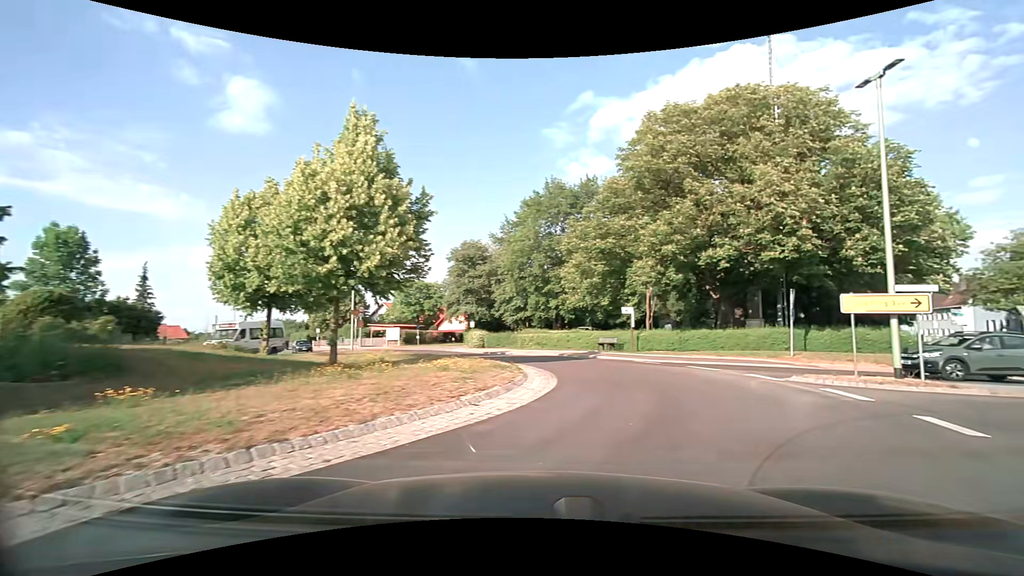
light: Day
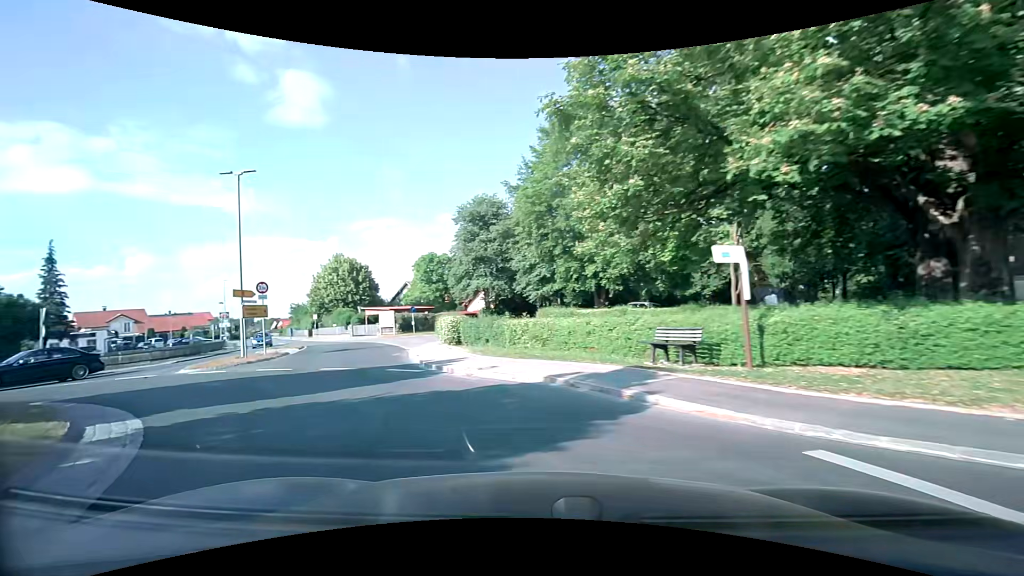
(+3.0, +16.6) m; -4°
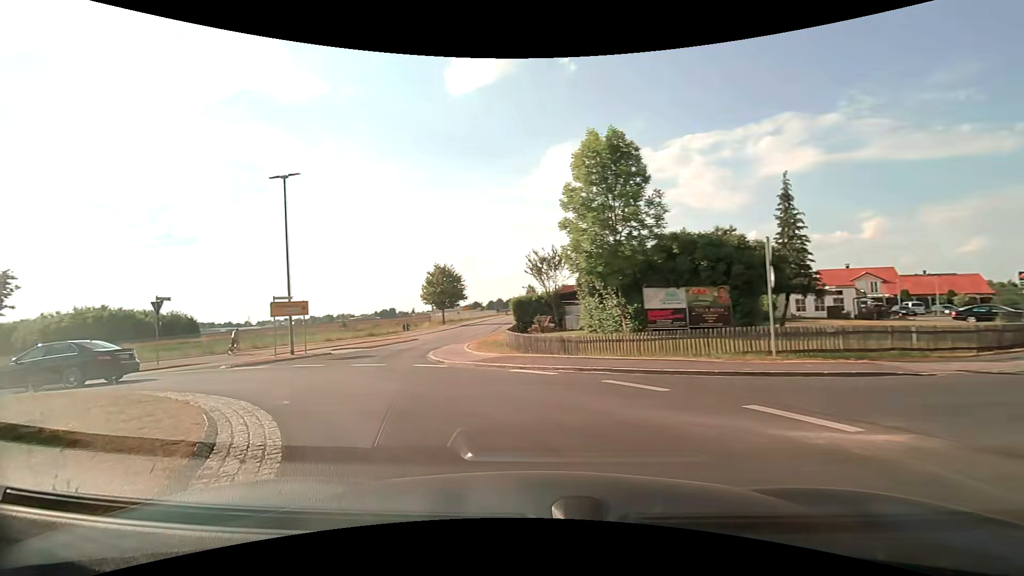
(-10.7, +13.7) m; -73°
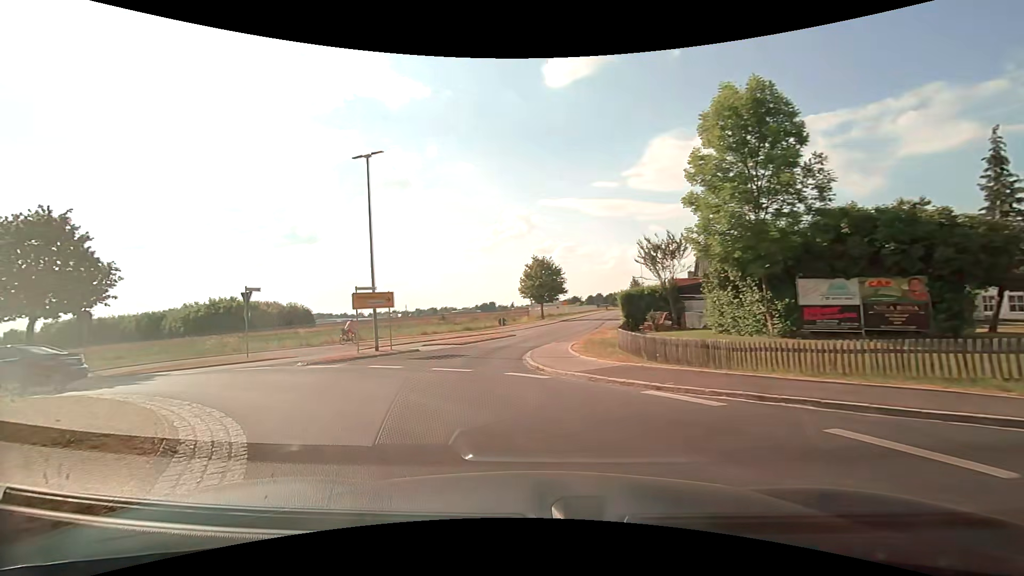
(-0.4, +3.8) m; -11°
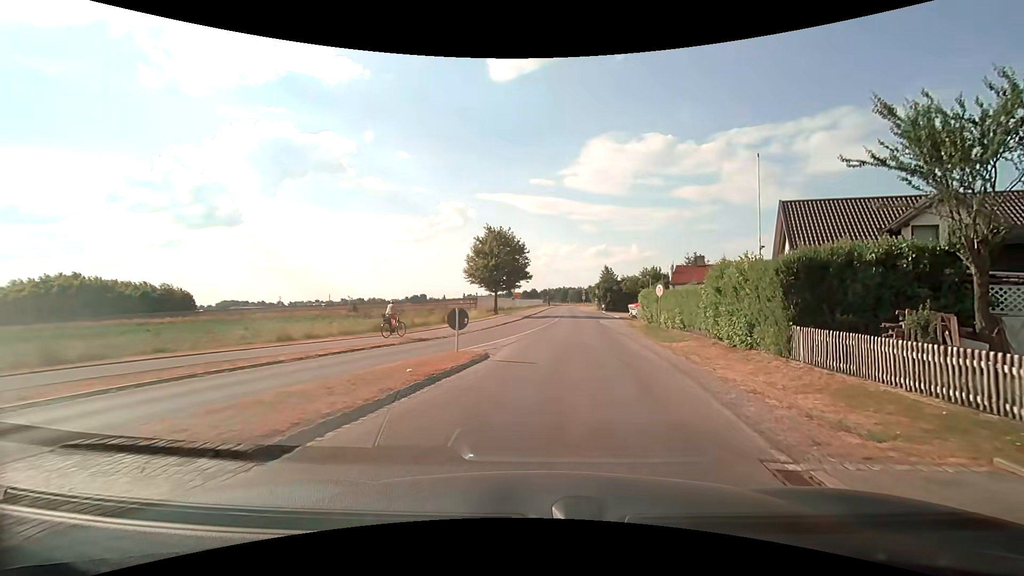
(-2.9, +21.8) m; +6°
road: unclassified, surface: asphalt
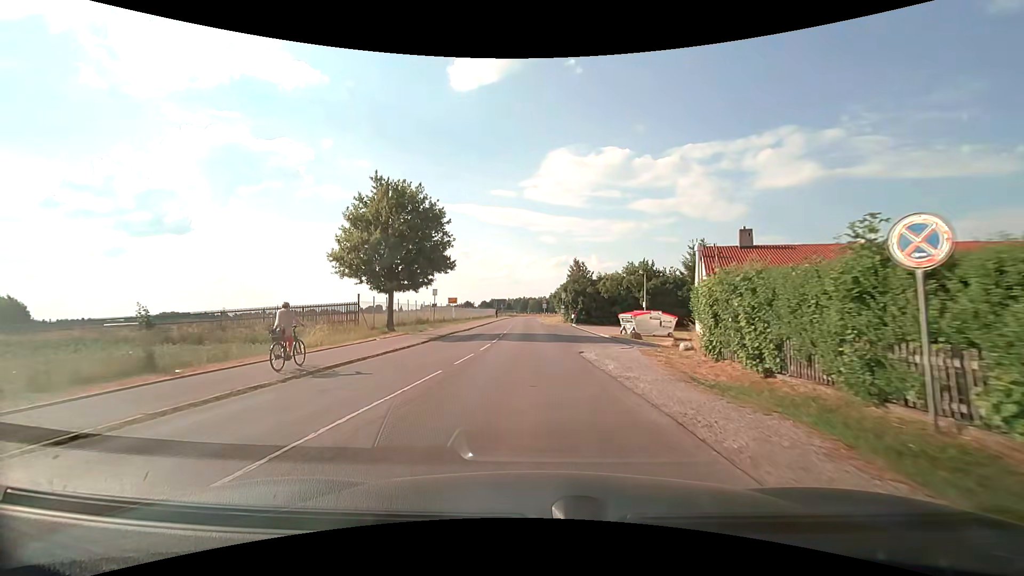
(+2.1, +23.7) m; +5°
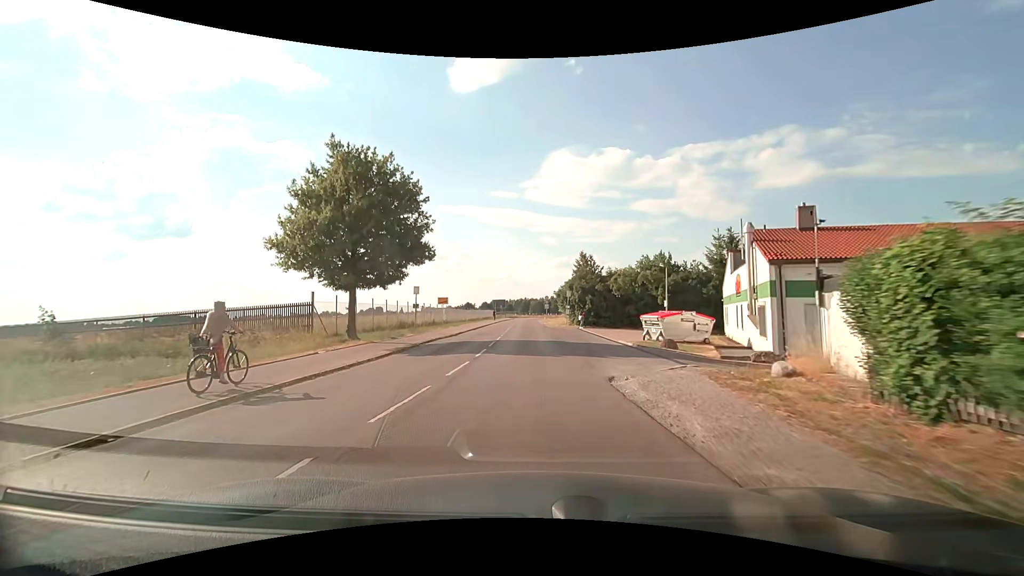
(0.0, +6.7) m; 0°
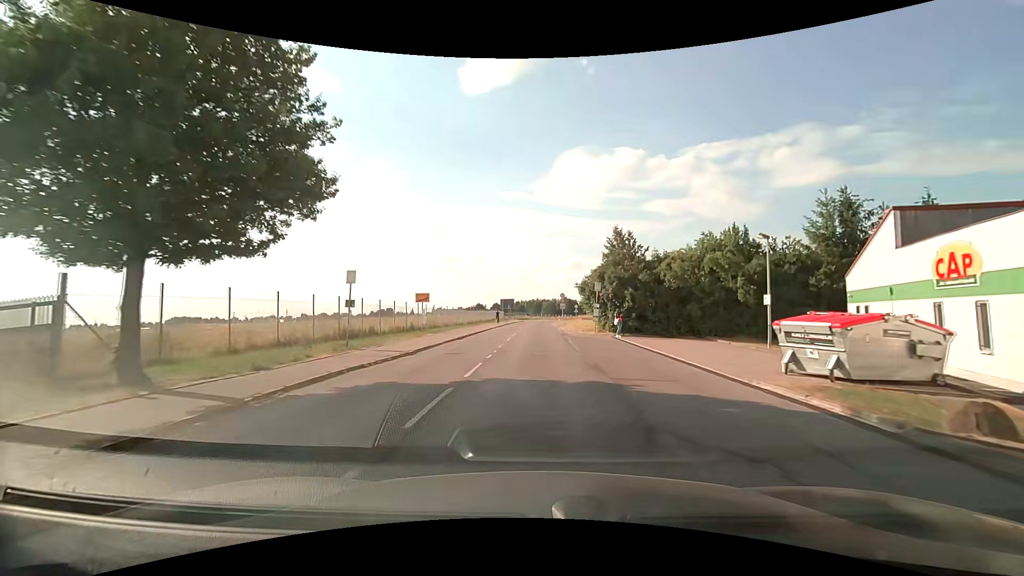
(-0.2, +14.0) m; -2°
(0, +10) (0, +20) (0, +30) (0, +40) (0, +50) (0, +60) (+1, +70) (+1, +80) (+2, +90) (+3, +100) m
